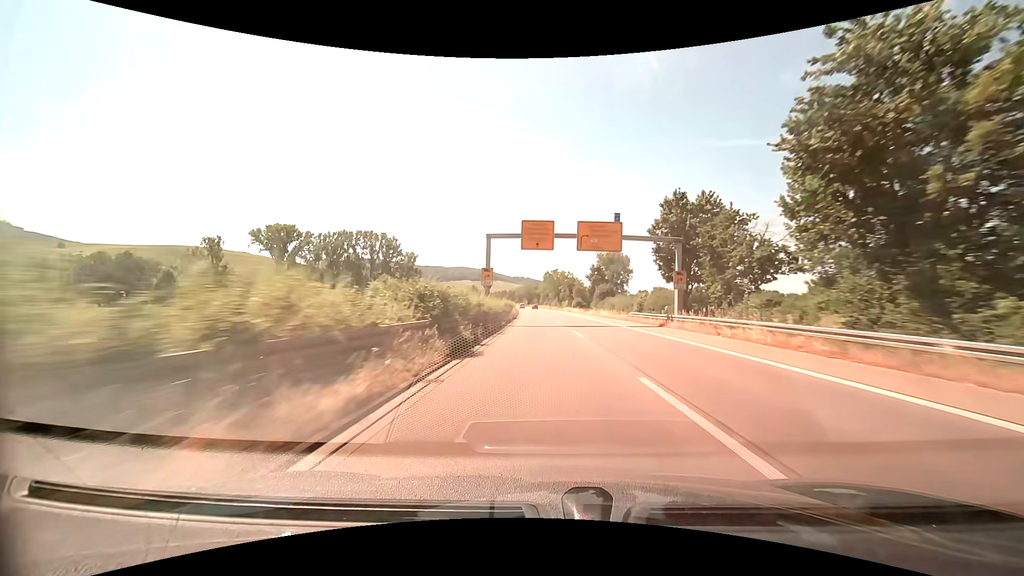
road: trunk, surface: asphalt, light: Day
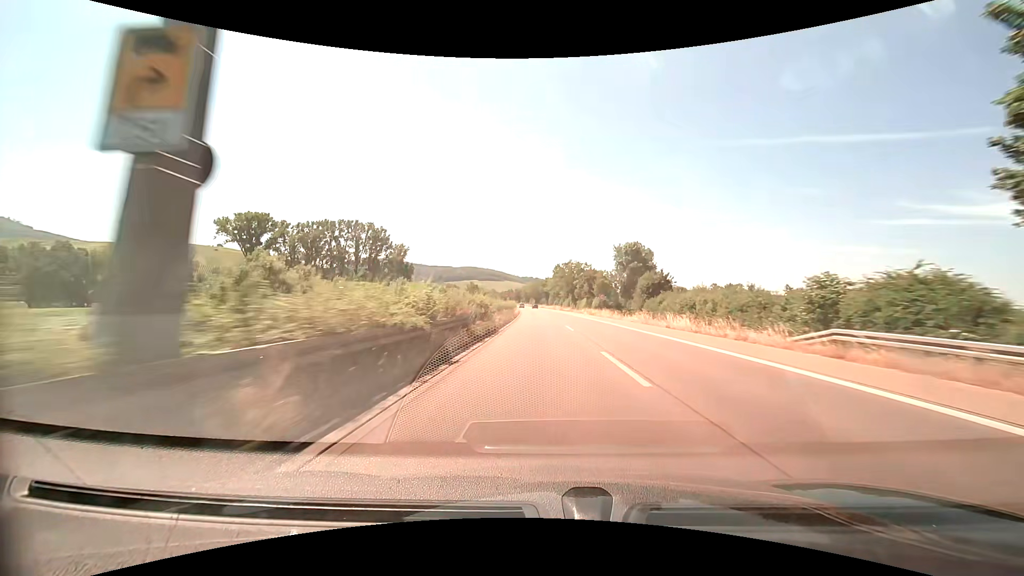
(-0.3, +30.8) m; -1°
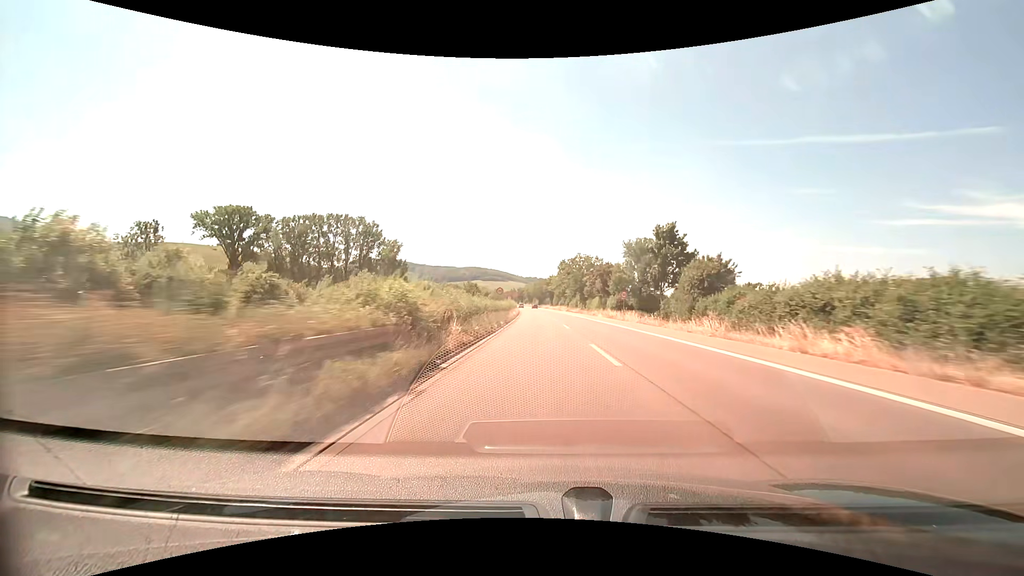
(-0.1, +15.3) m; -1°
(0, +10) (0, +20) (0, +30) (-1, +40) (-1, +50) (-1, +60) (-1, +70) (-2, +80) (-2, +90) (-3, +100) m
